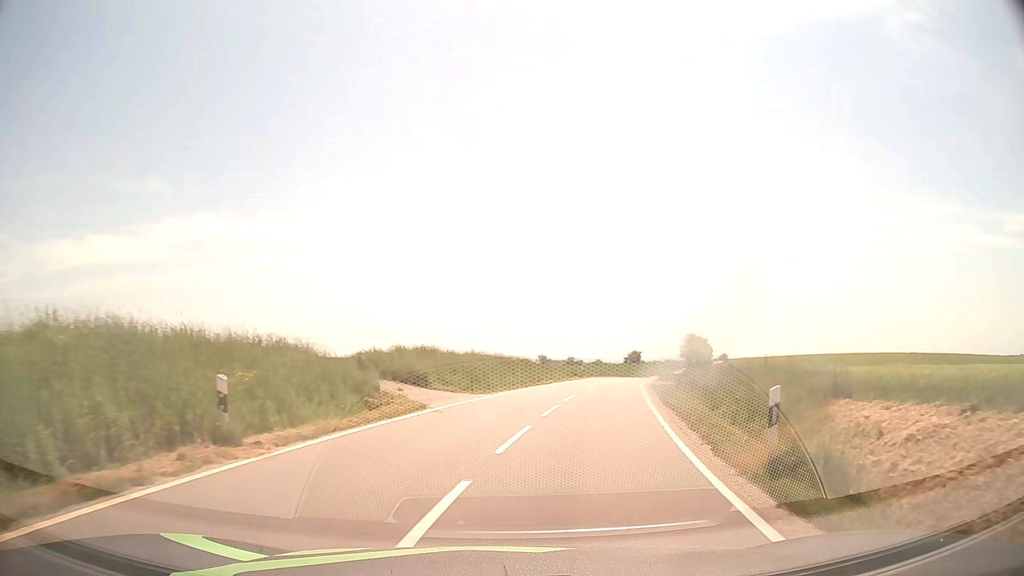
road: tertiary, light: Day
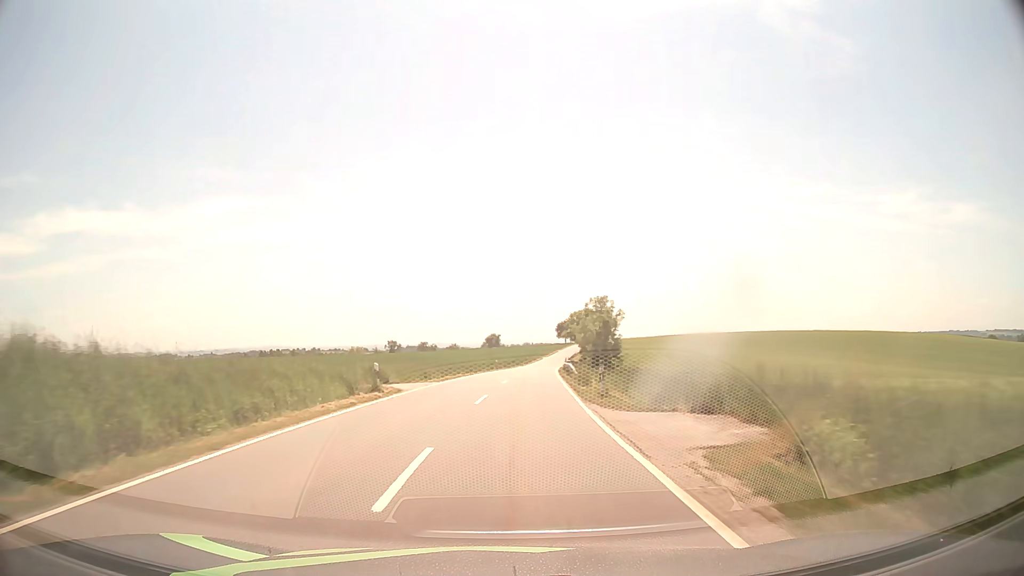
(+6.6, +40.7) m; +12°
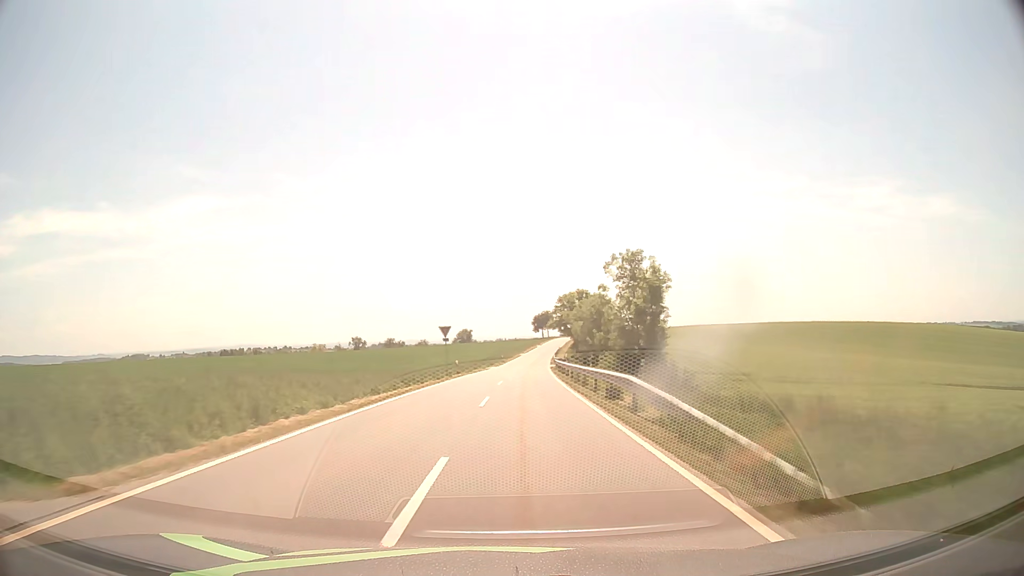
(+0.4, +25.7) m; +2°
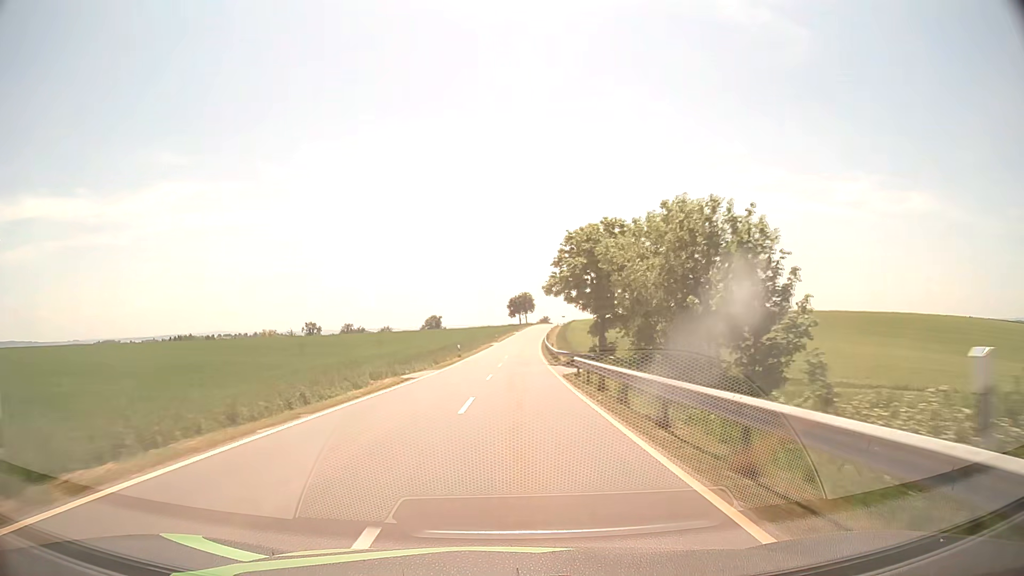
(+1.0, +40.1) m; +2°
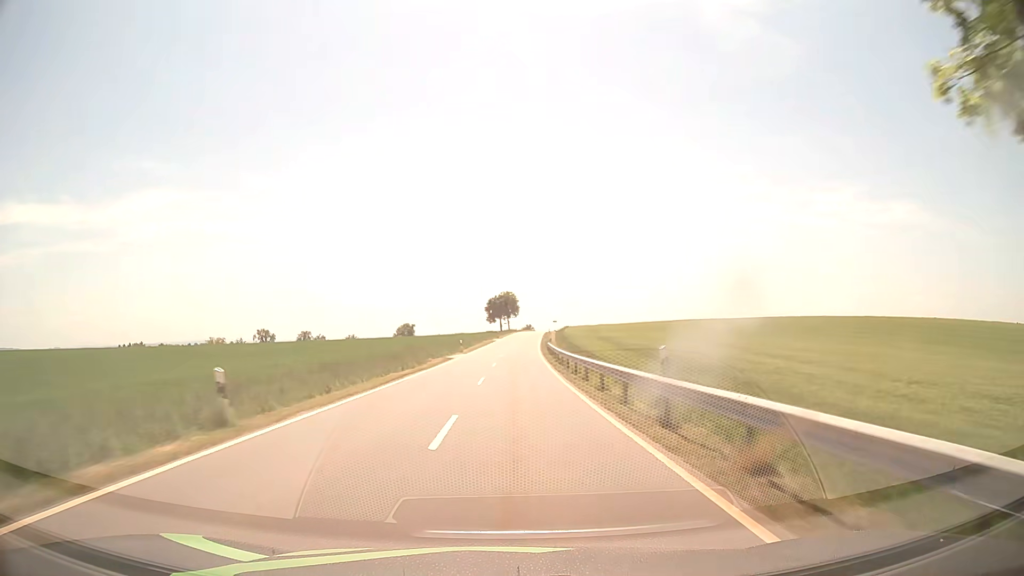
(+0.5, +41.2) m; +1°
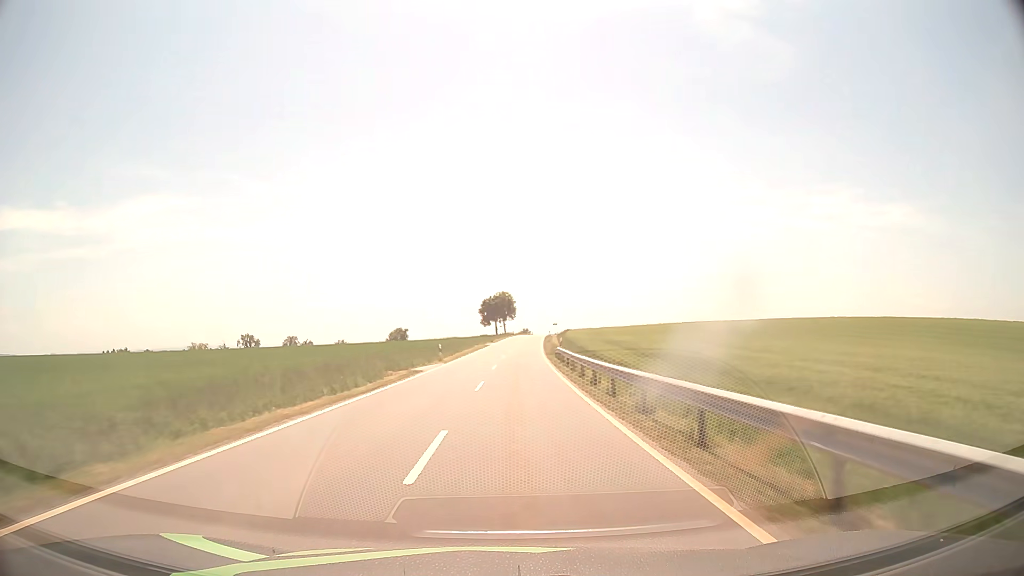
(+0.1, +14.2) m; 0°
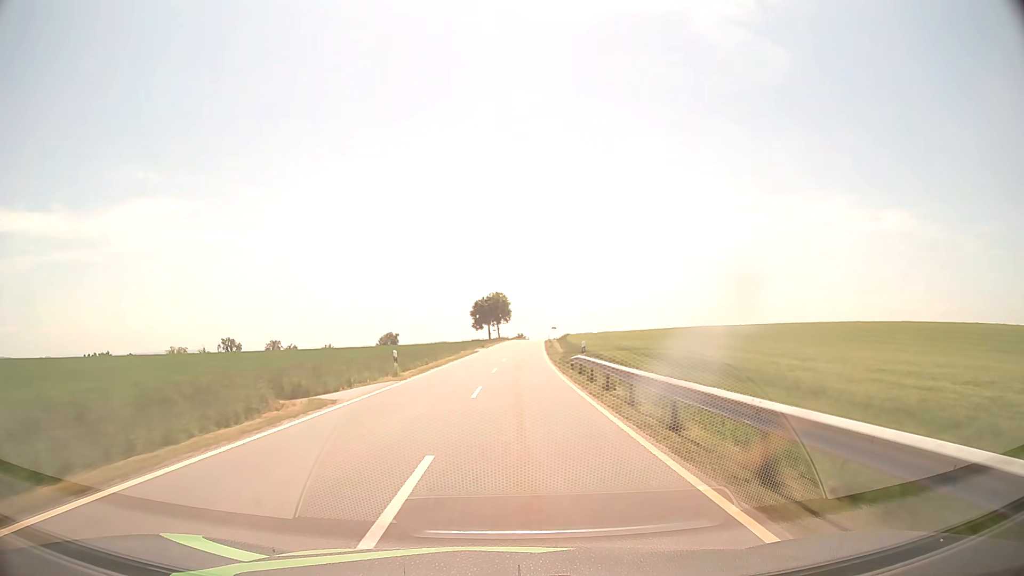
(0.0, +14.5) m; 0°
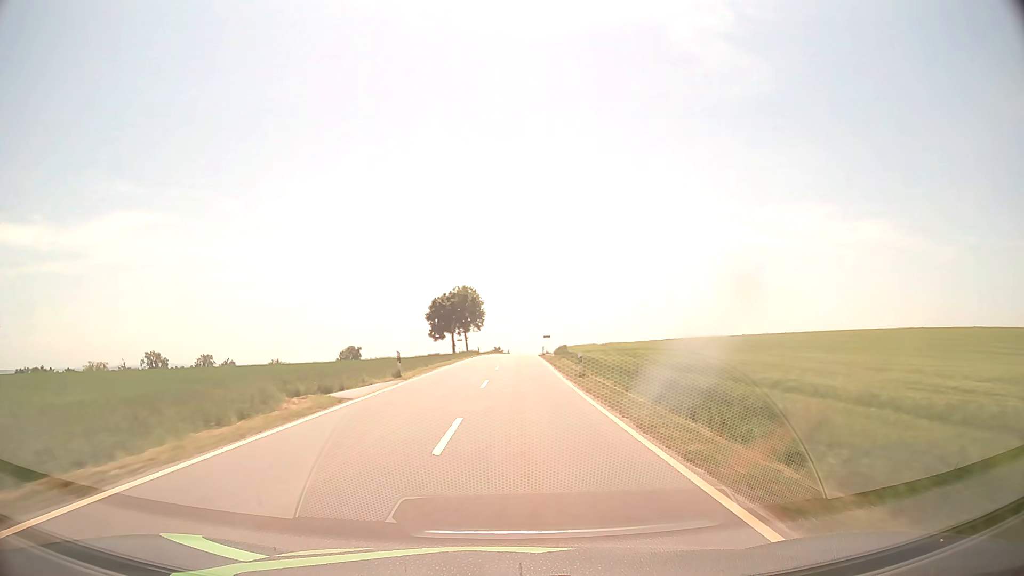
(+0.8, +44.7) m; +2°
(0, +10) (0, +20) (0, +30) (+1, +40) (+1, +50) (+1, +60) (+1, +70) (+2, +80) (+2, +90) (+3, +100) m
